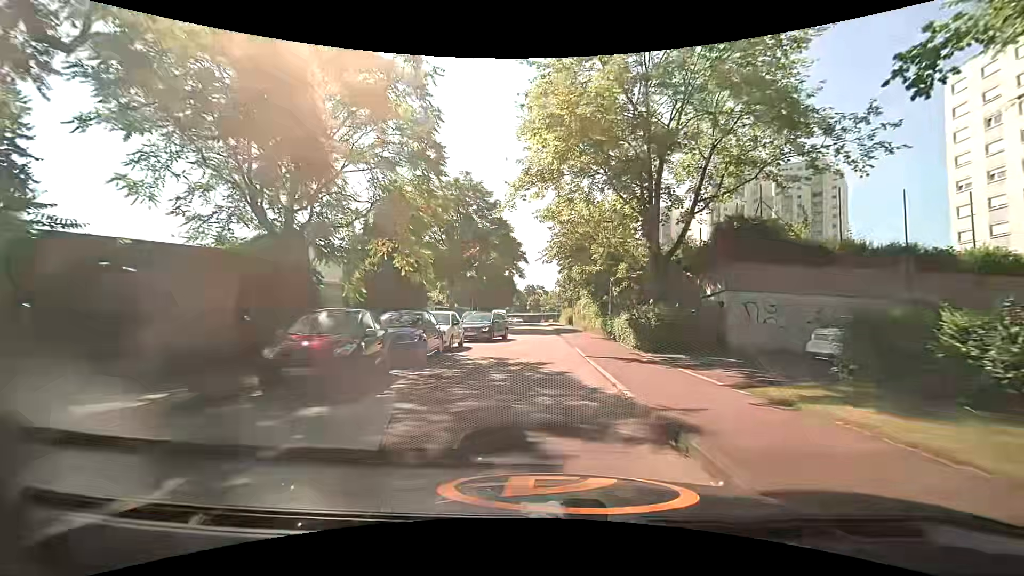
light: Day
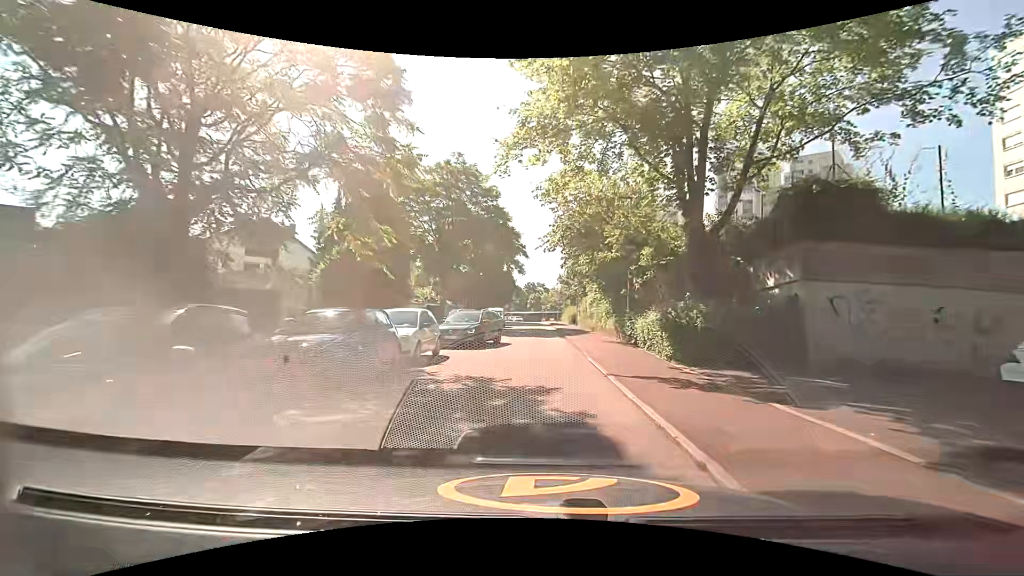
(0.0, +5.1) m; -1°
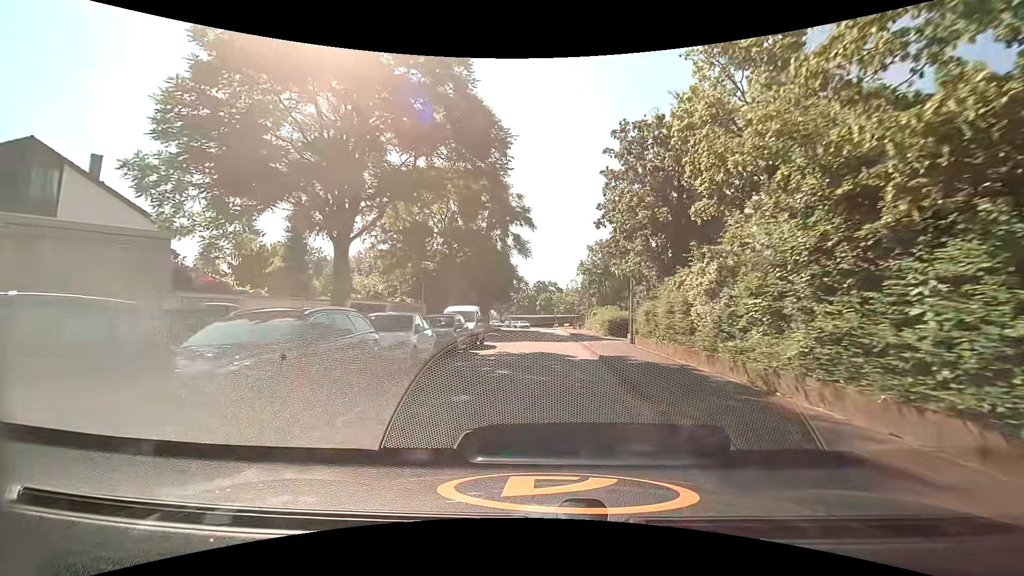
(-0.1, +24.8) m; -1°
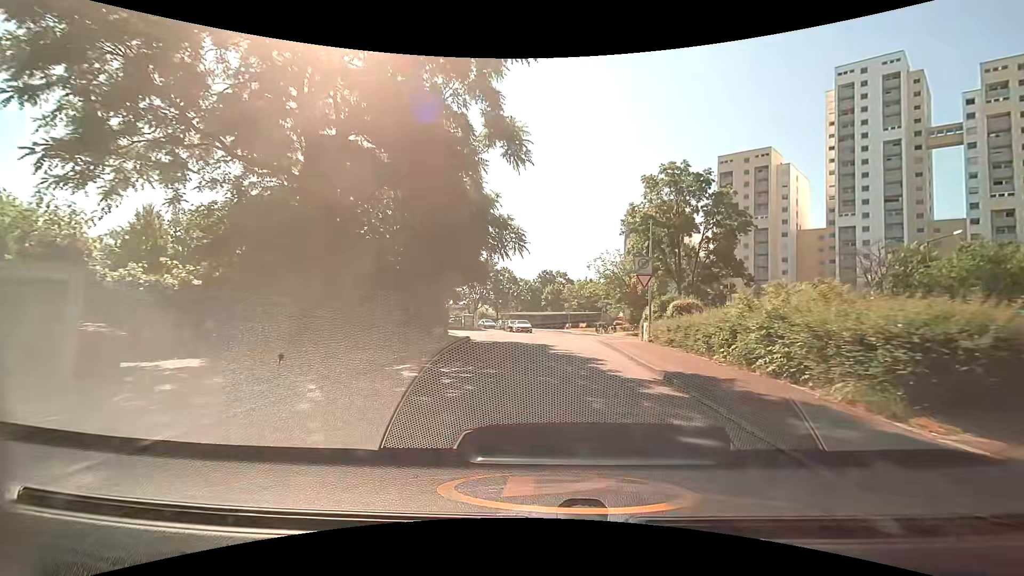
(-0.2, +27.1) m; -1°
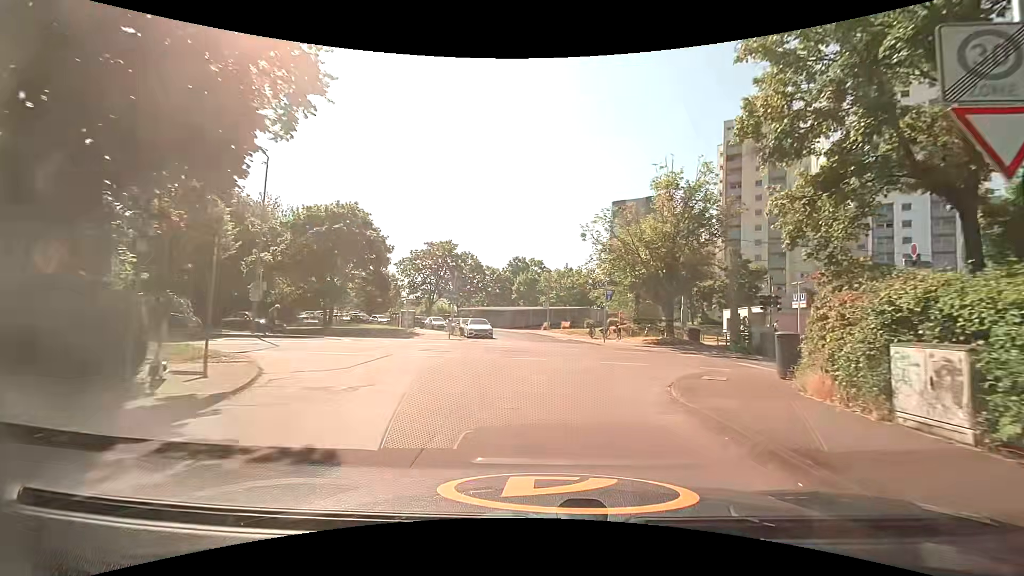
(+0.8, +19.7) m; +5°
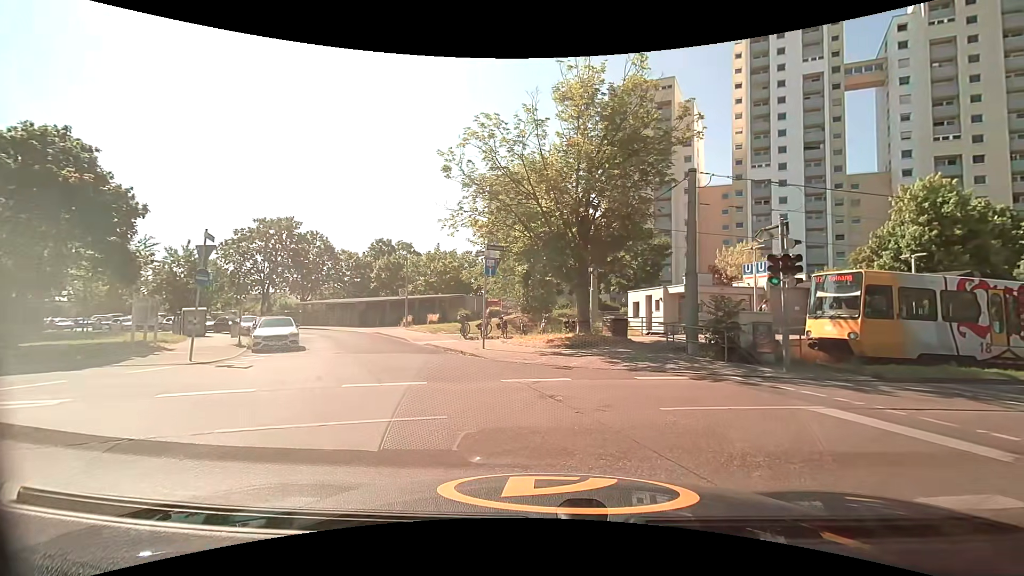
(+0.8, +12.7) m; +13°
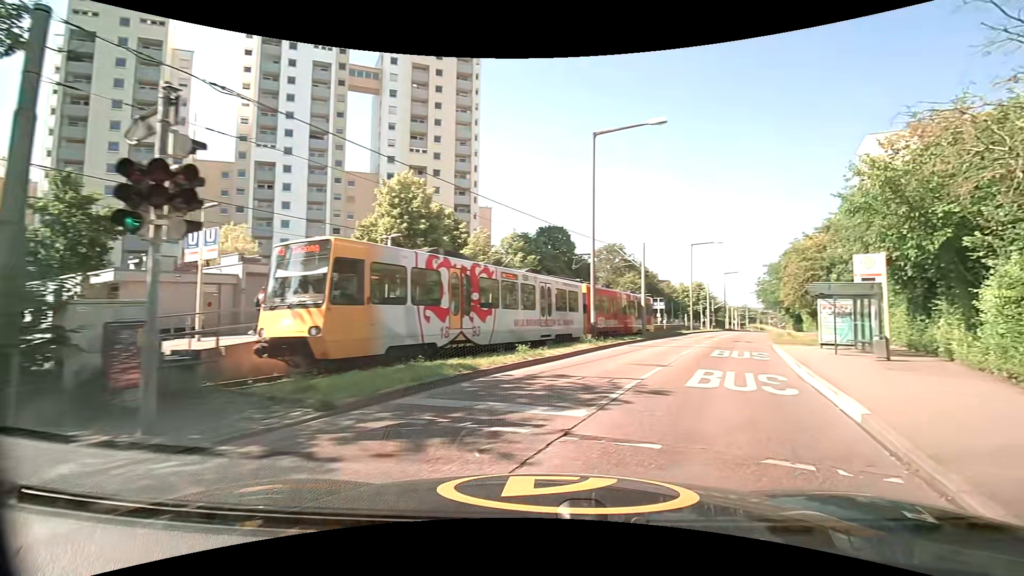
(+3.6, +7.7) m; +53°
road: tertiary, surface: concrete
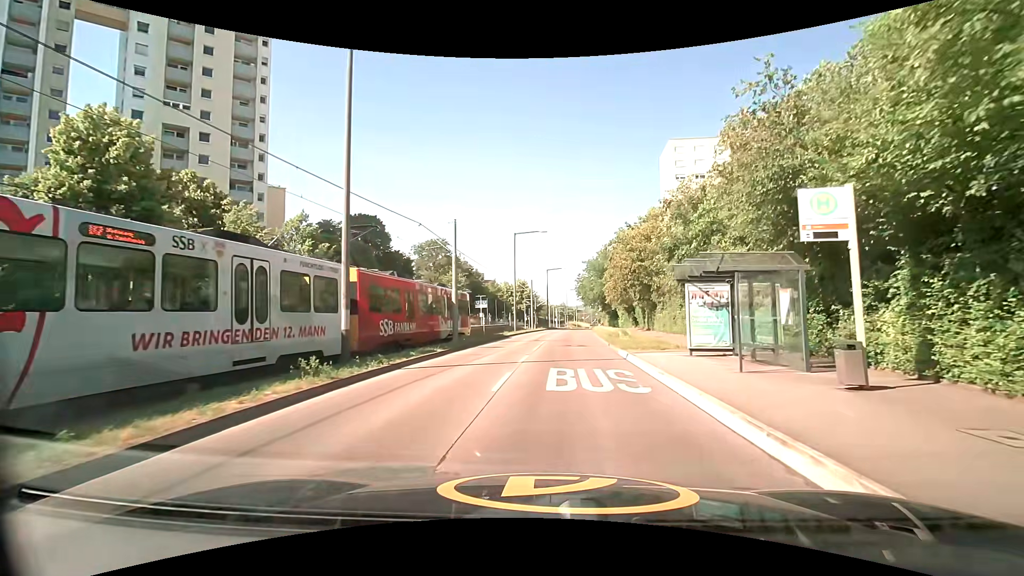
(+2.3, +10.7) m; +17°
